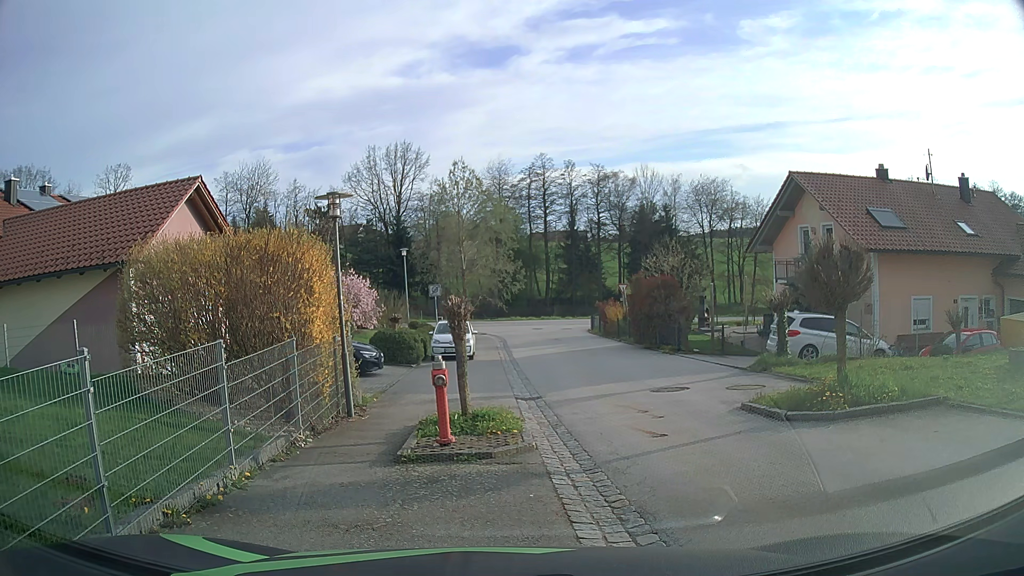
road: secondary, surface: asphalt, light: Day
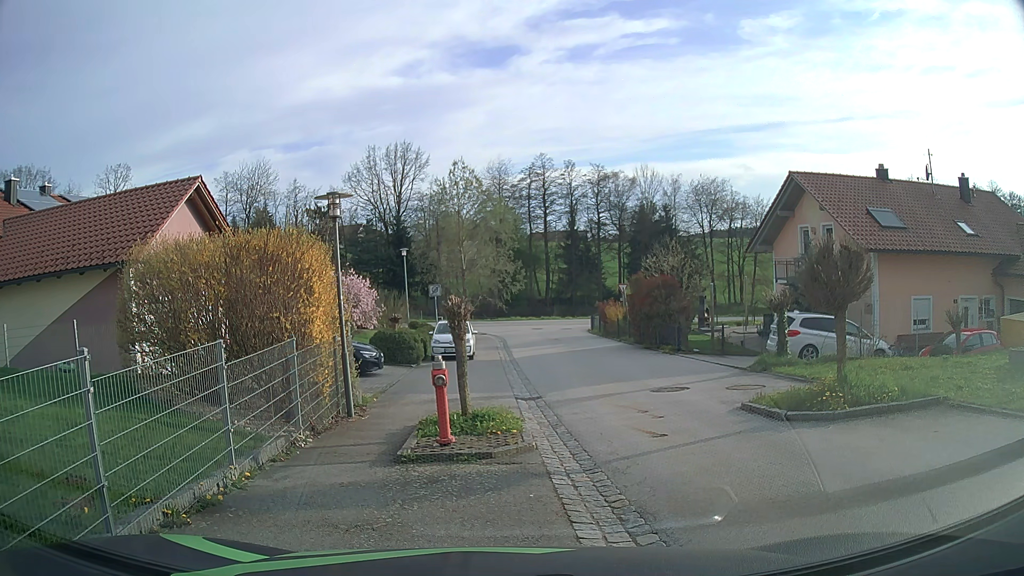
(0.0, 0.0) m; 0°
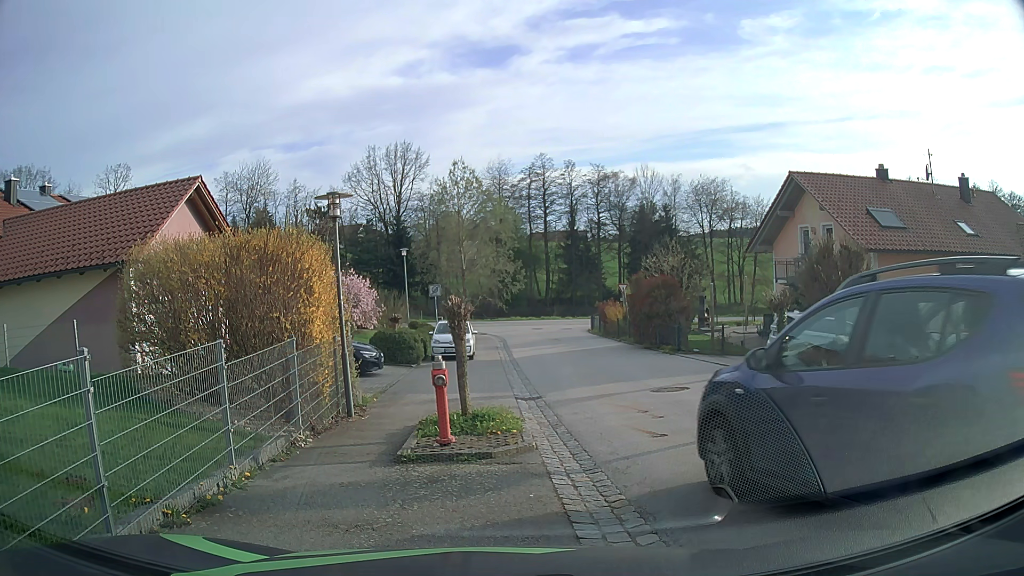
(0.0, 0.0) m; 0°
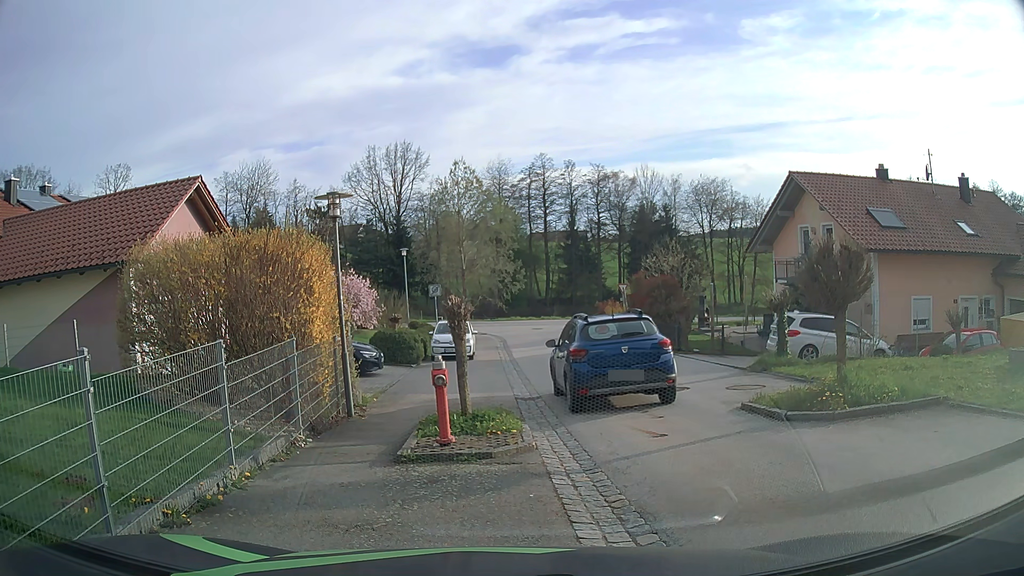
(0.0, 0.0) m; 0°
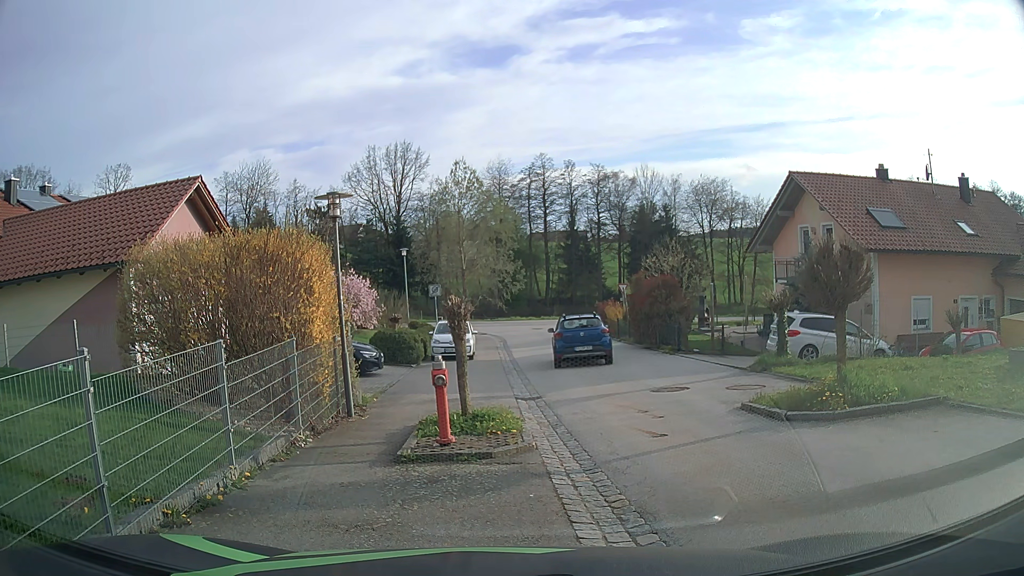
(0.0, 0.0) m; 0°
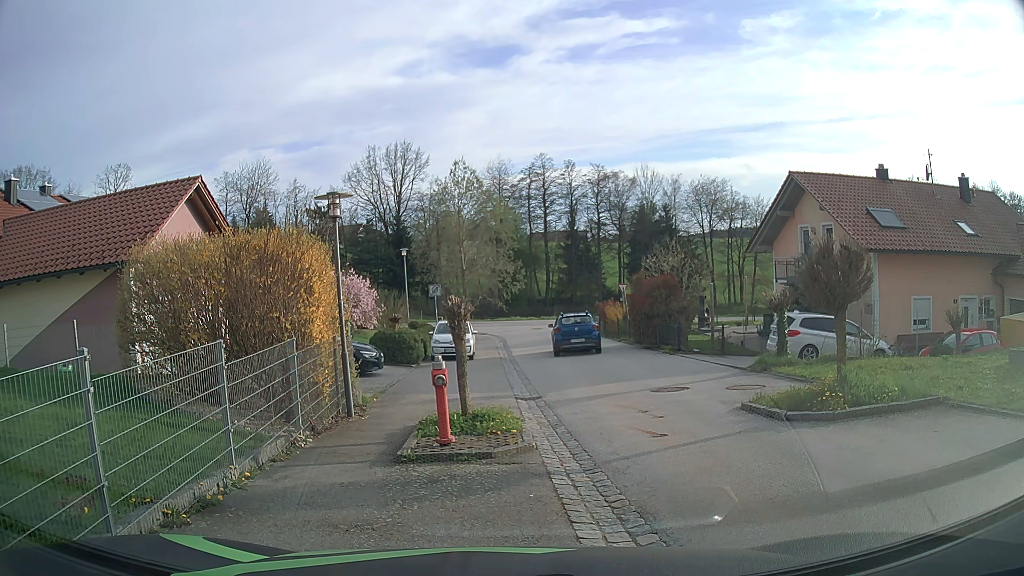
(0.0, 0.0) m; 0°
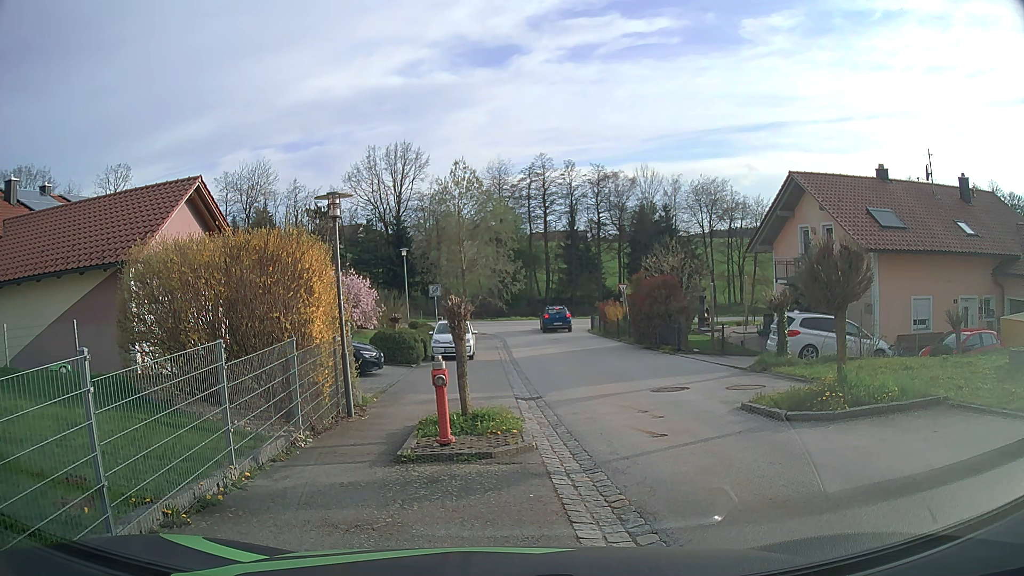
(0.0, 0.0) m; 0°
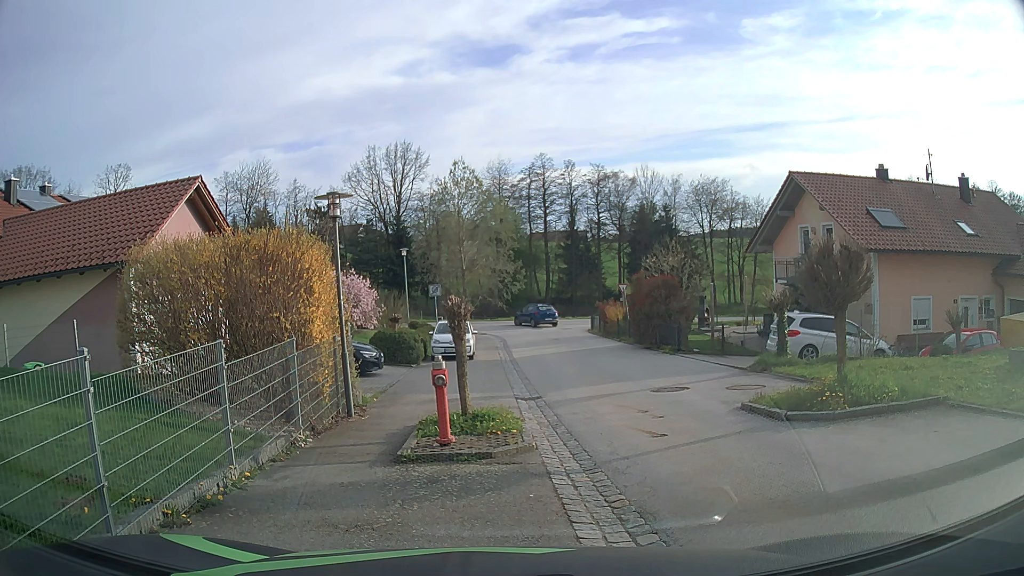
(0.0, 0.0) m; 0°
